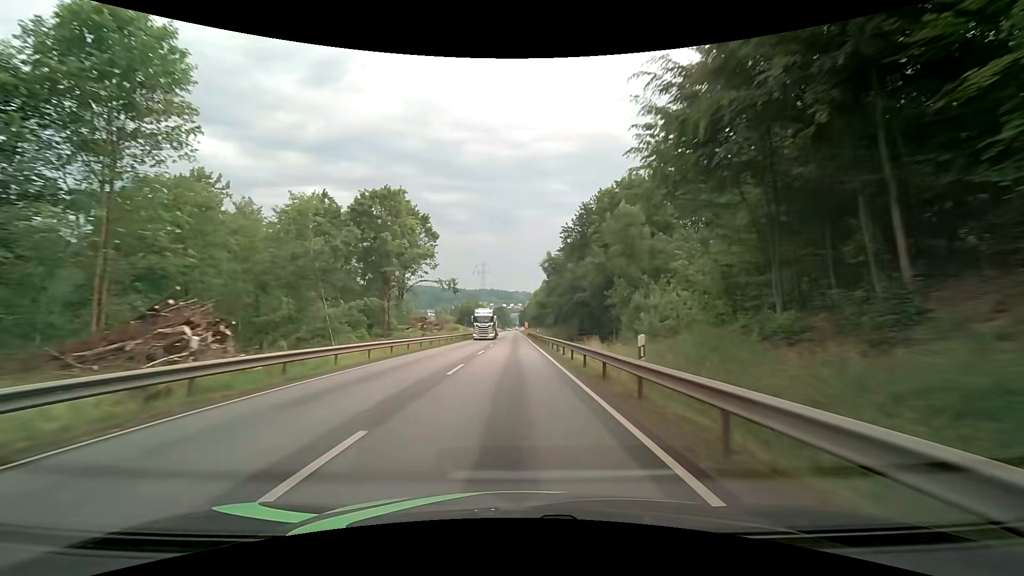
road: primary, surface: asphalt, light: Day
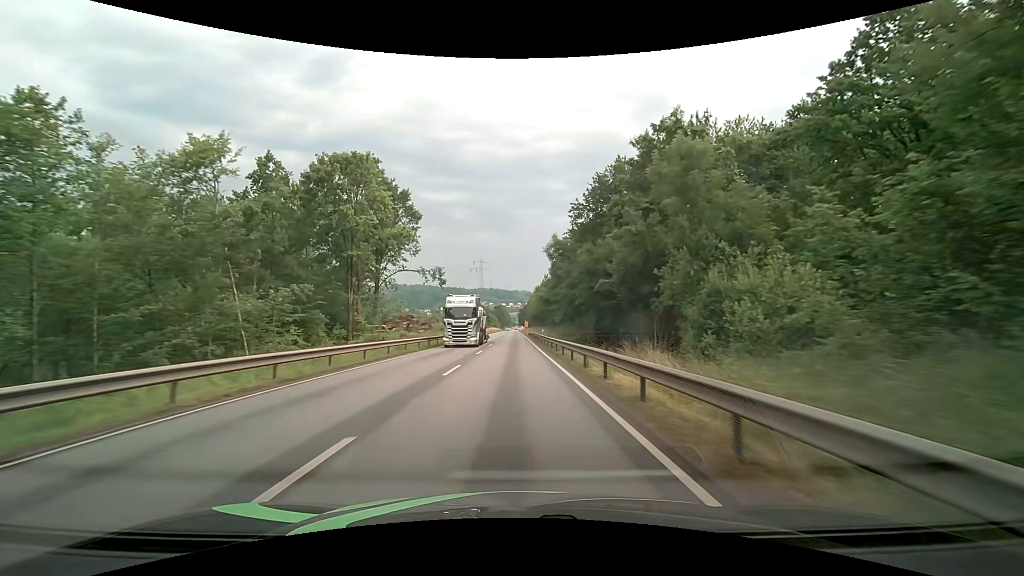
(0.0, +12.5) m; 0°
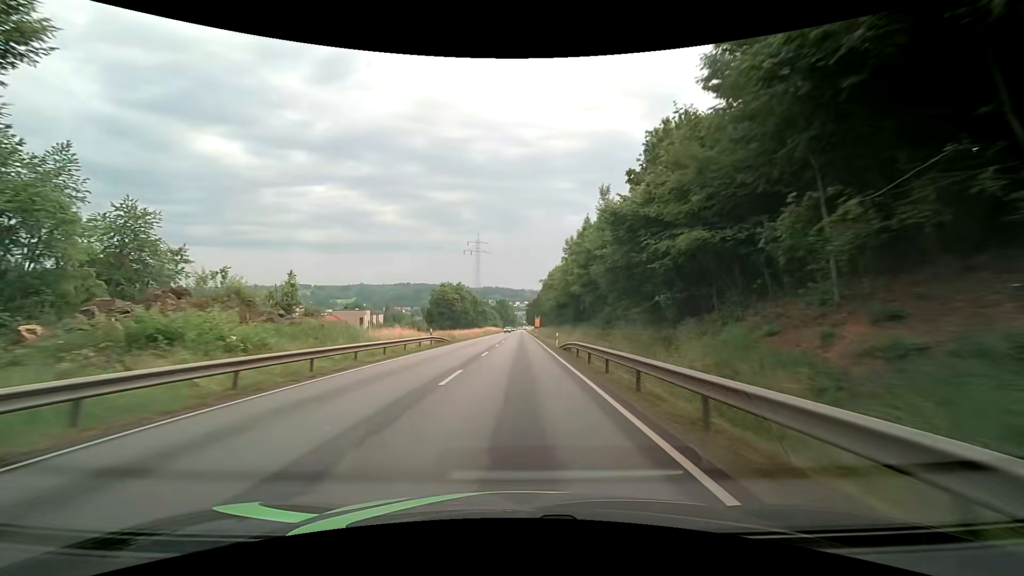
(-0.1, +62.8) m; -1°
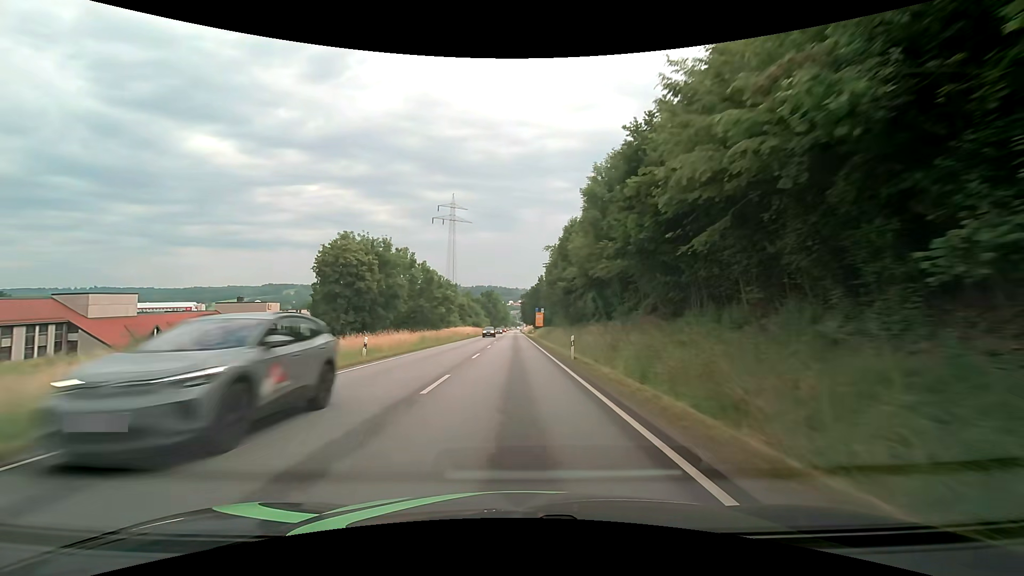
(+0.5, +61.6) m; +1°
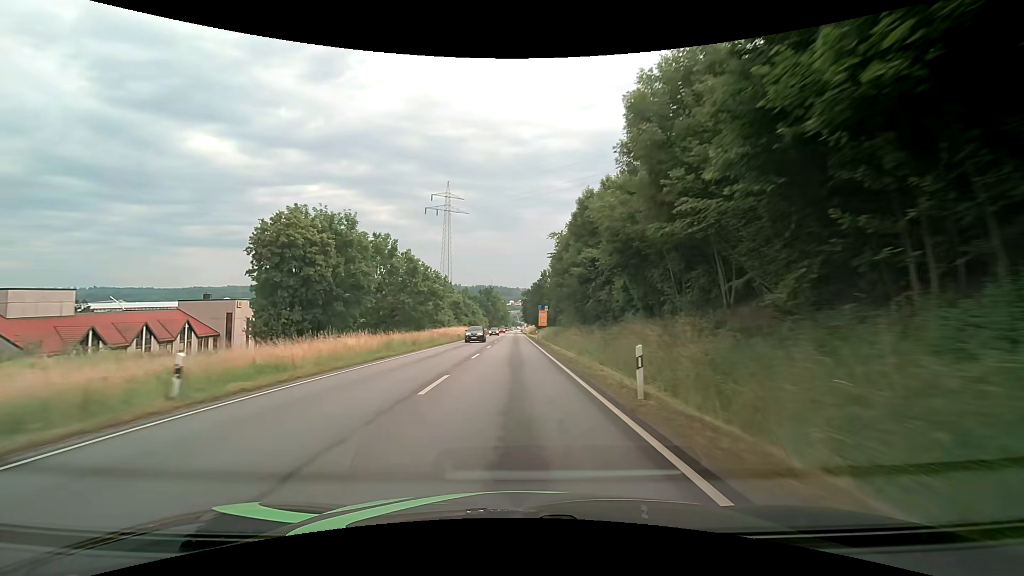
(0.0, +12.1) m; 0°
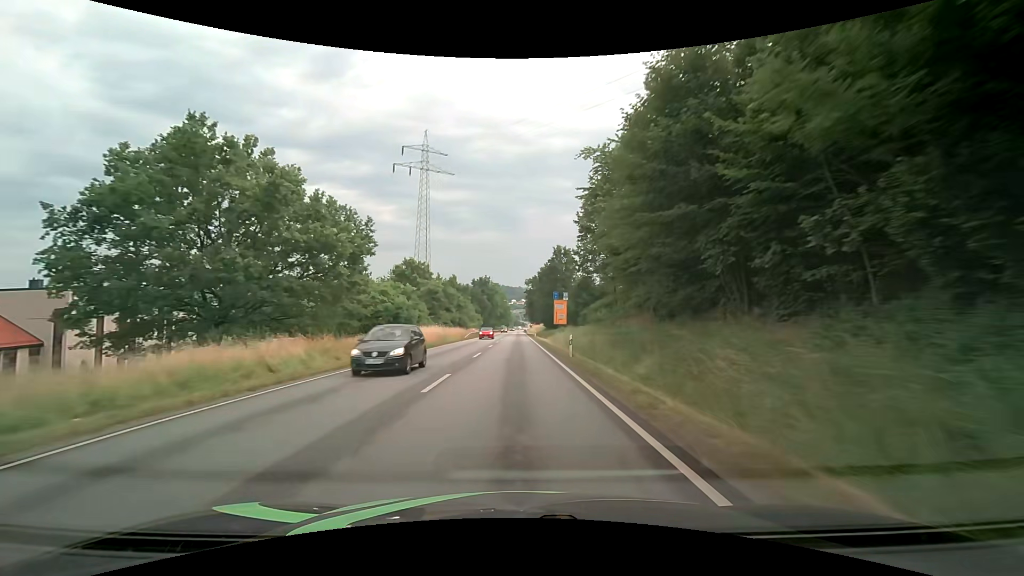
(0.0, +35.9) m; 0°
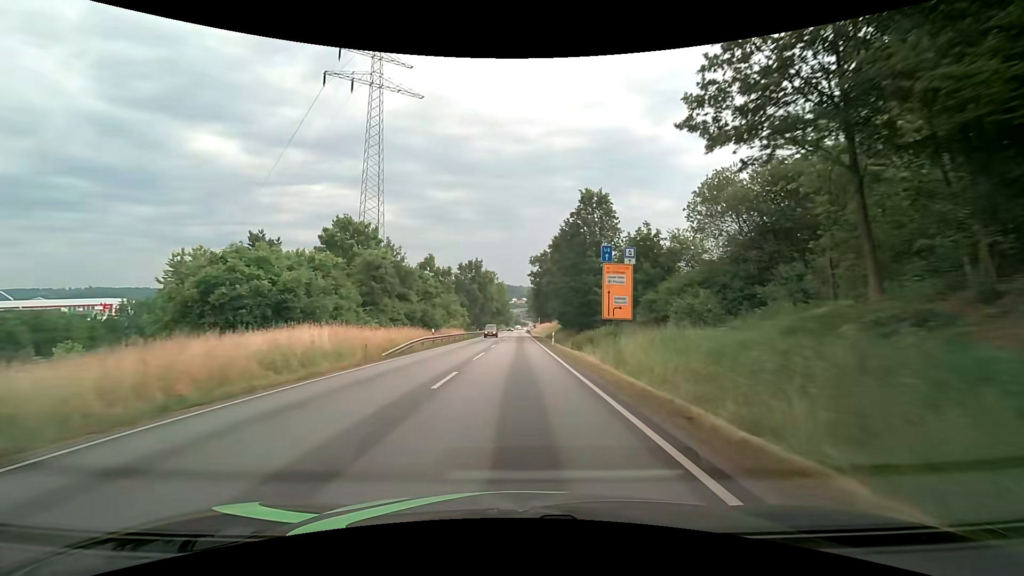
(-0.3, +35.2) m; -1°
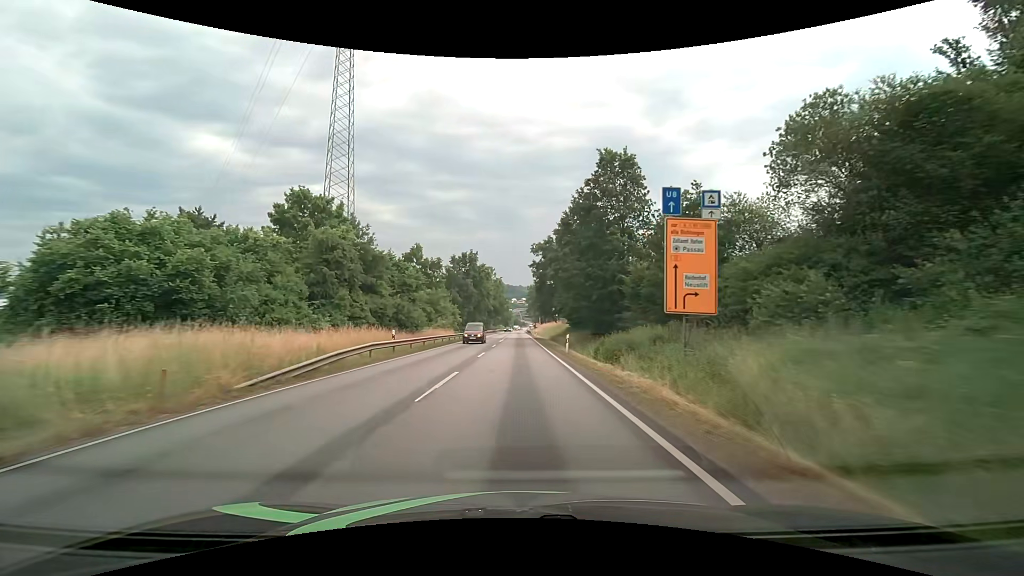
(0.0, +11.6) m; 0°
(0, +10) (0, +20) (0, +30) (0, +40) (0, +50) (0, +60) (0, +70) (0, +80) (0, +90) (0, +100) m
